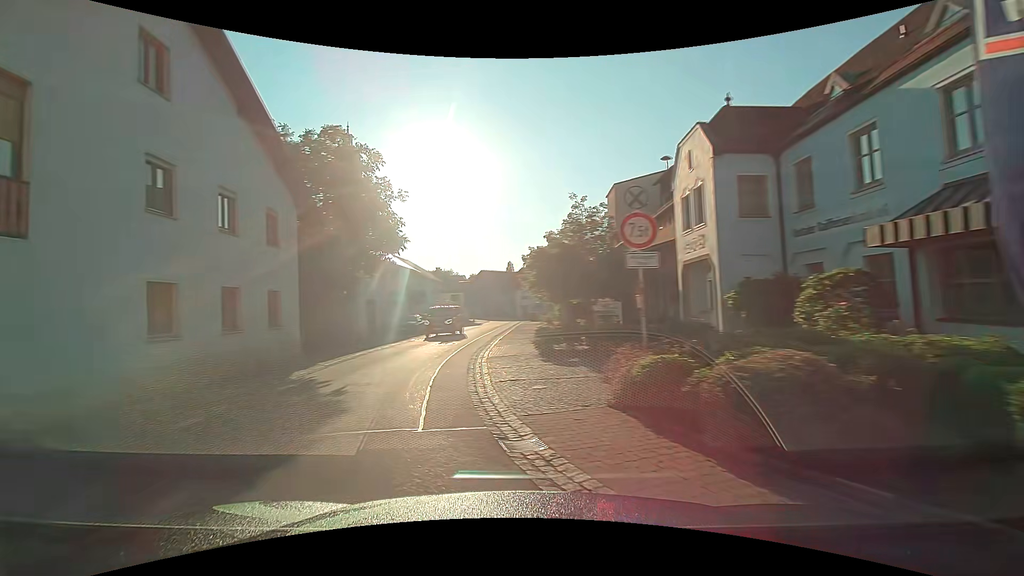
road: tertiary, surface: asphalt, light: Day
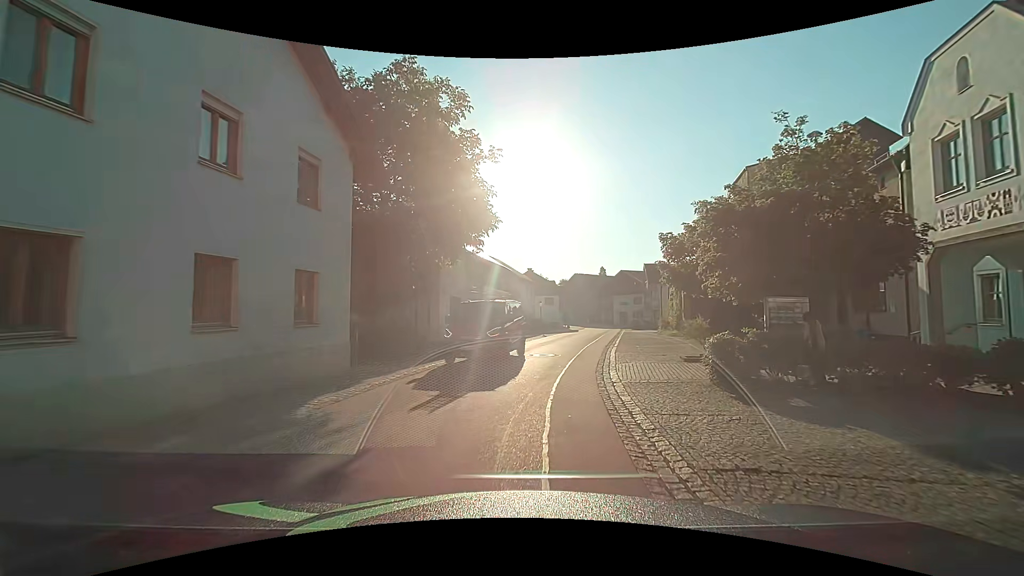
(-1.0, +6.7) m; -9°
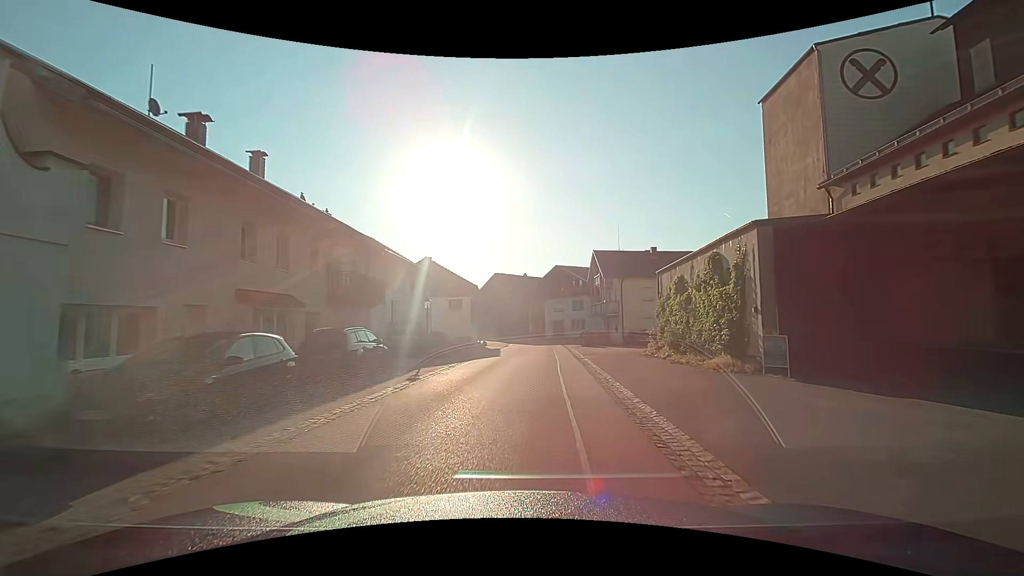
(+2.7, +24.1) m; +10°
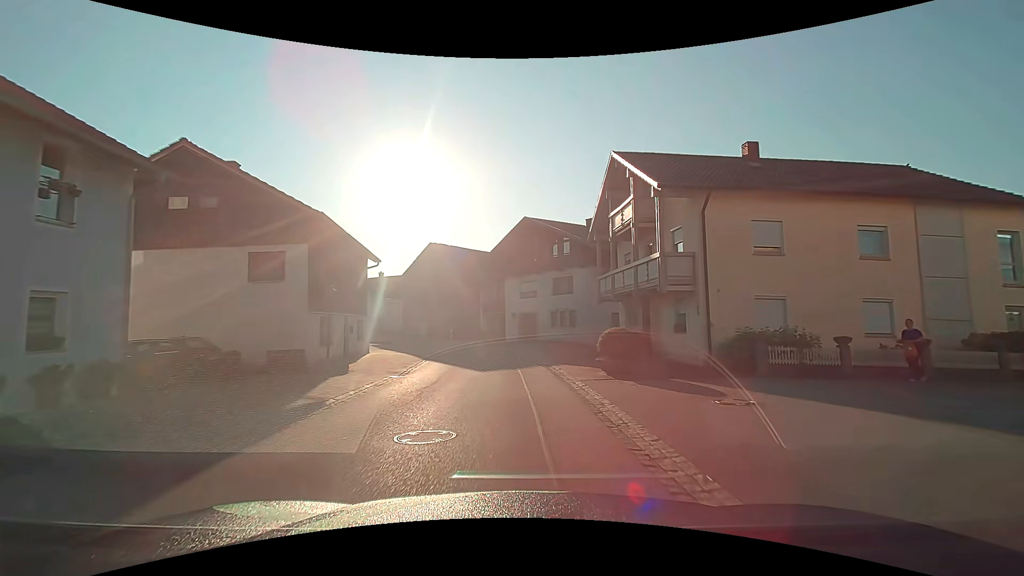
(+1.2, +28.1) m; +4°
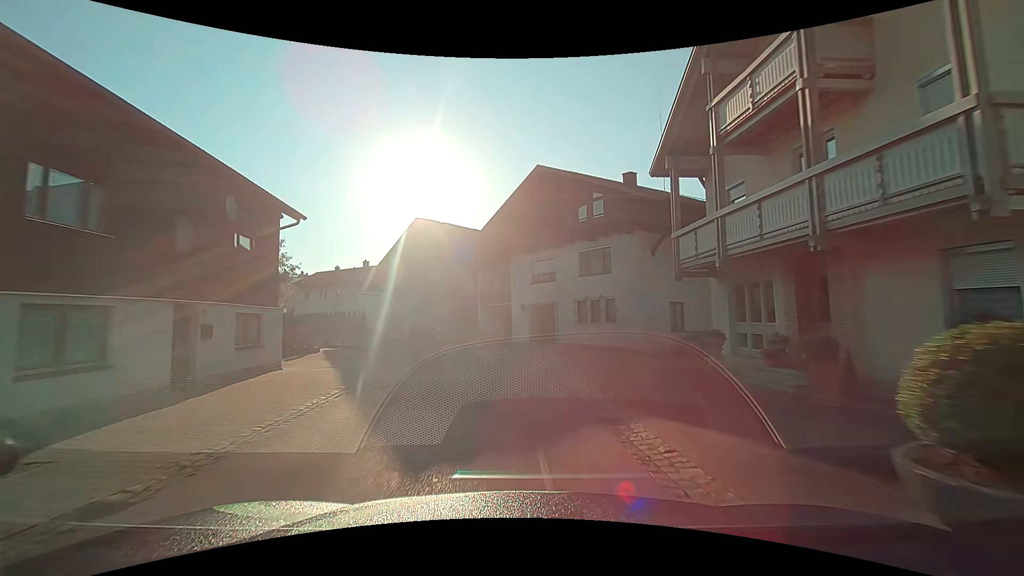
(-0.1, +11.7) m; -1°
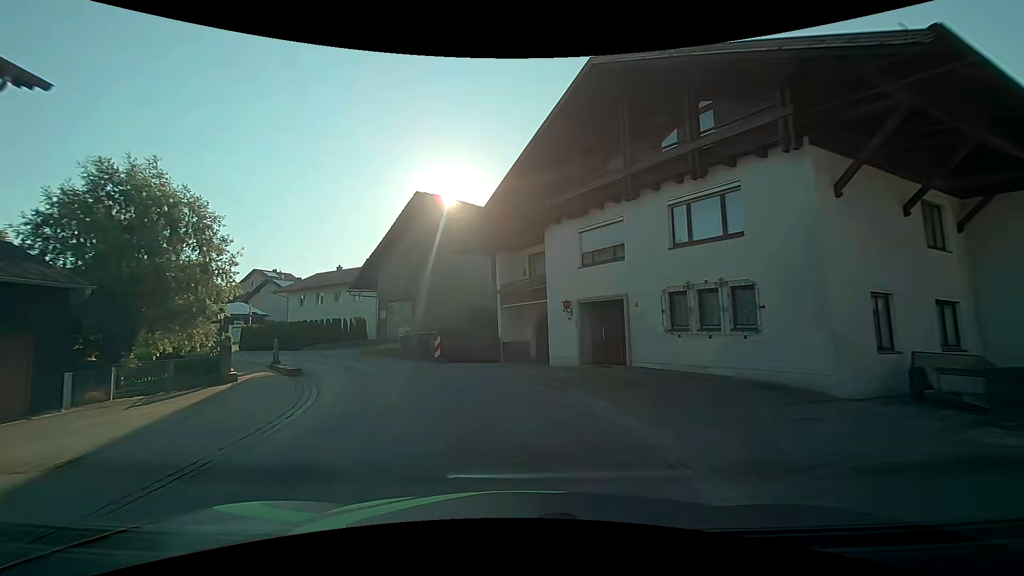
(-0.1, +11.4) m; -3°
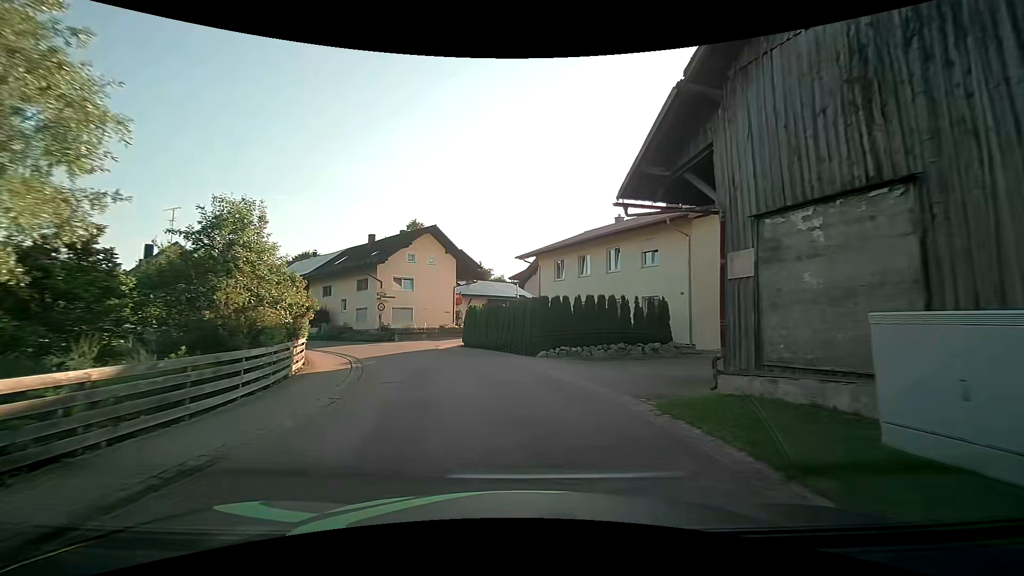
(-6.8, +24.2) m; -34°
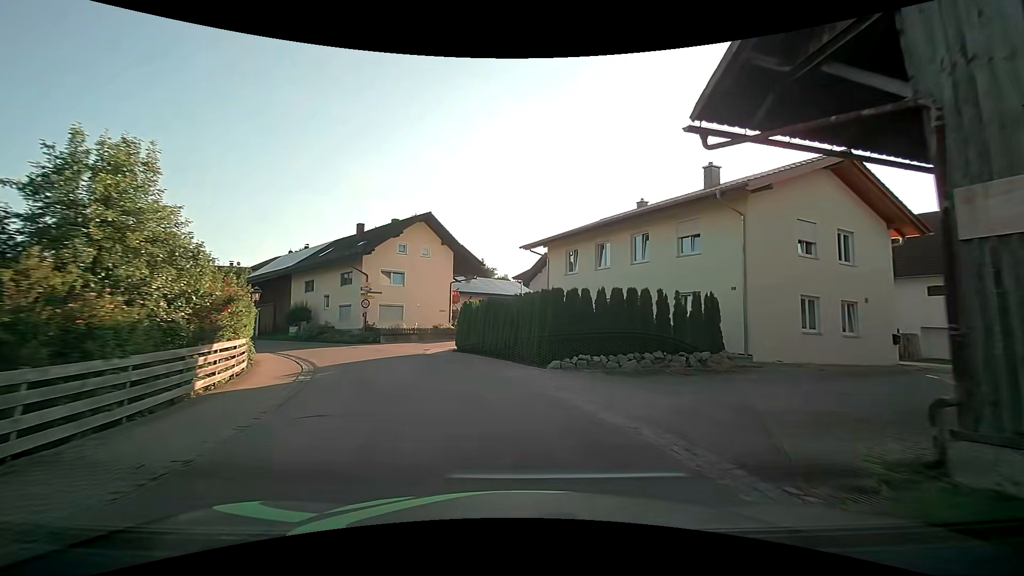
(0.0, +4.9) m; +1°
(-1, +10) (-4, +19) (-9, +28) (-16, +35) (-23, +42) (-30, +49) (-37, +56) (-45, +63) (-52, +69) (-60, +76) m
